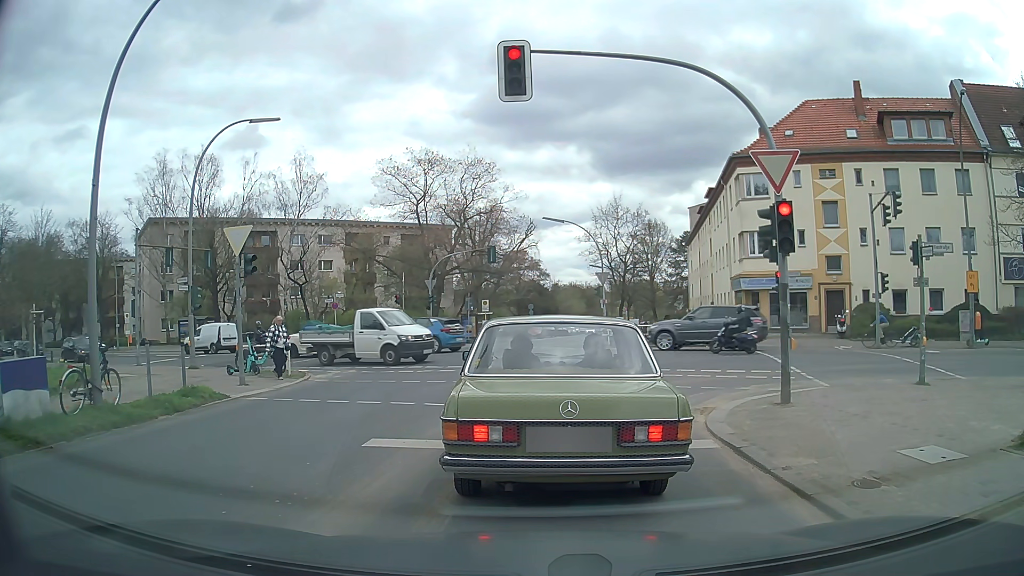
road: tertiary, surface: asphalt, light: Day
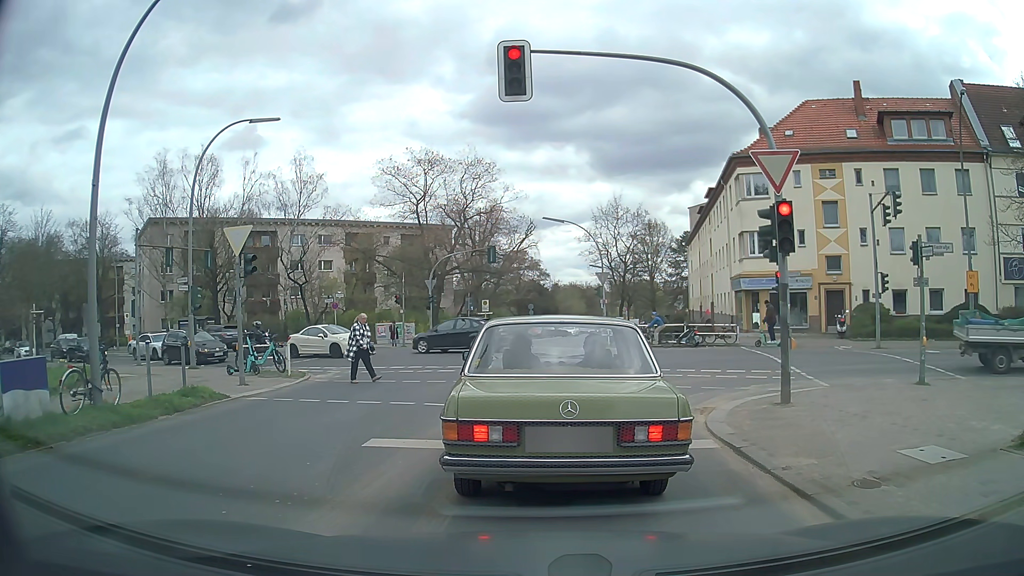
(0.0, 0.0) m; 0°
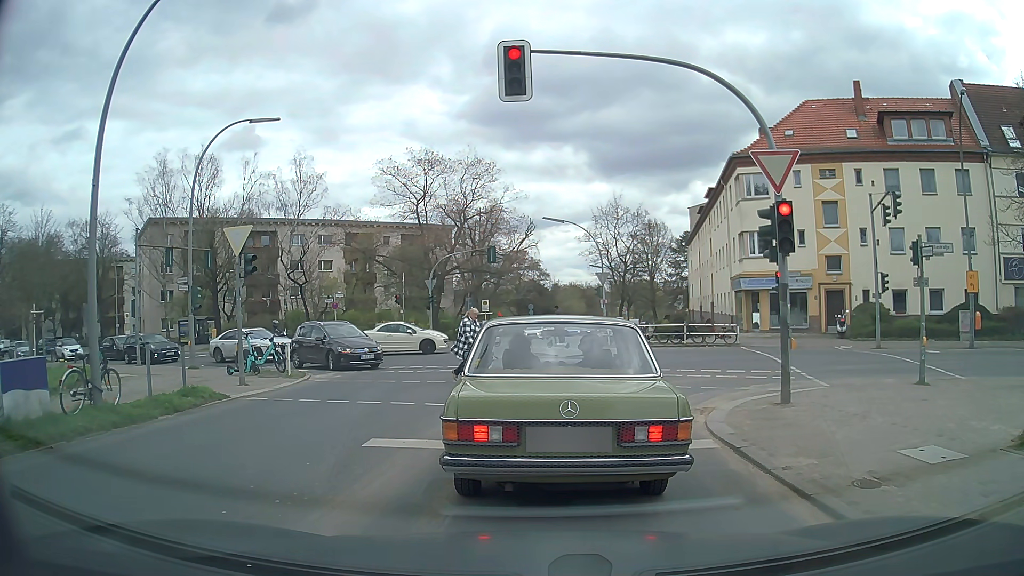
(0.0, 0.0) m; 0°
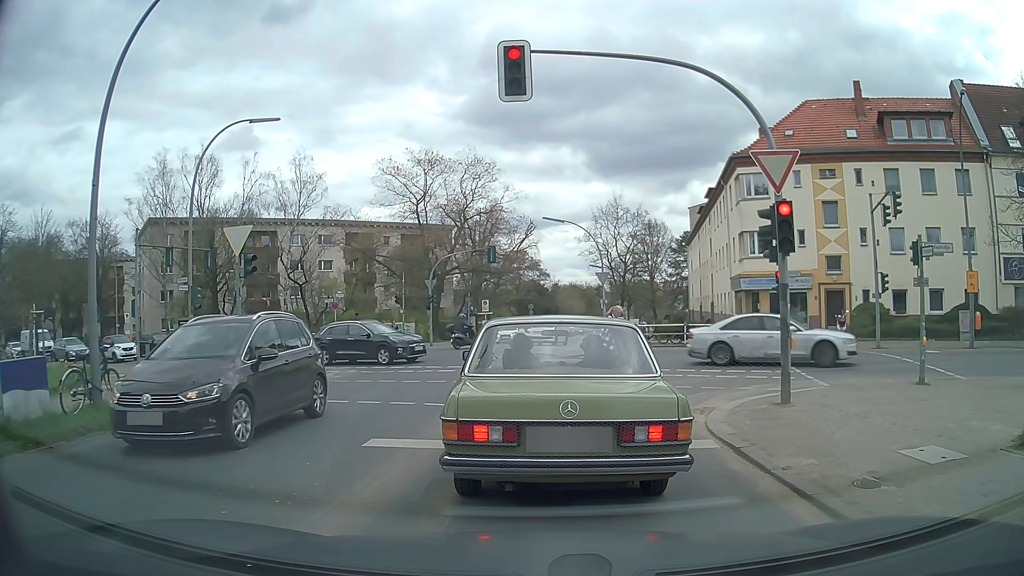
(0.0, 0.0) m; 0°
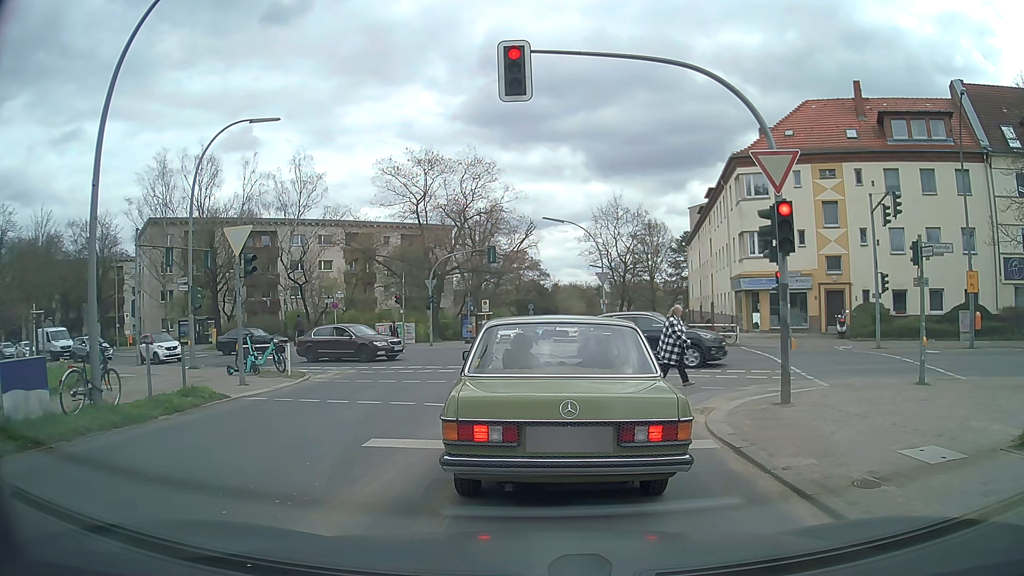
(0.0, 0.0) m; 0°
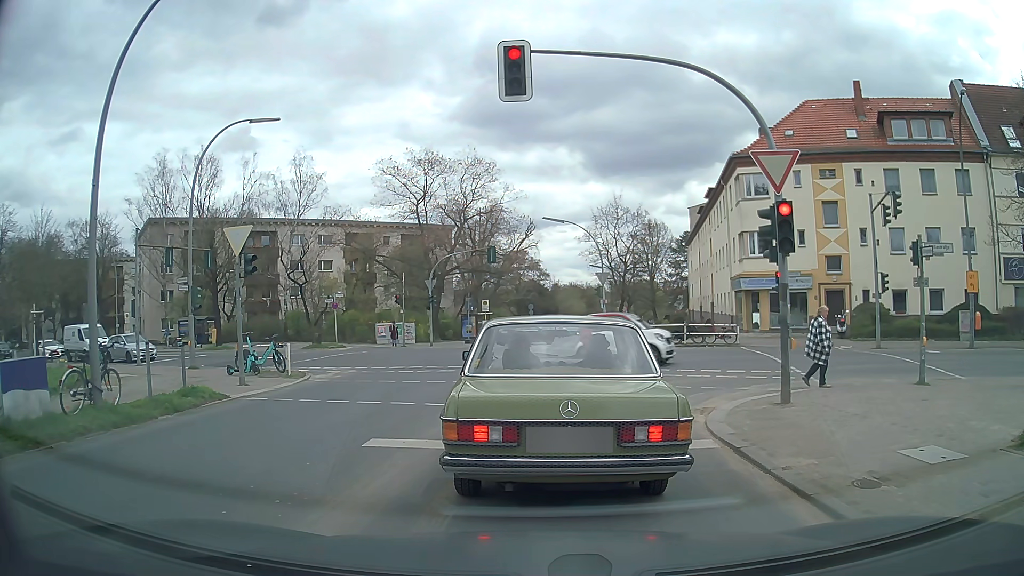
(0.0, 0.0) m; 0°
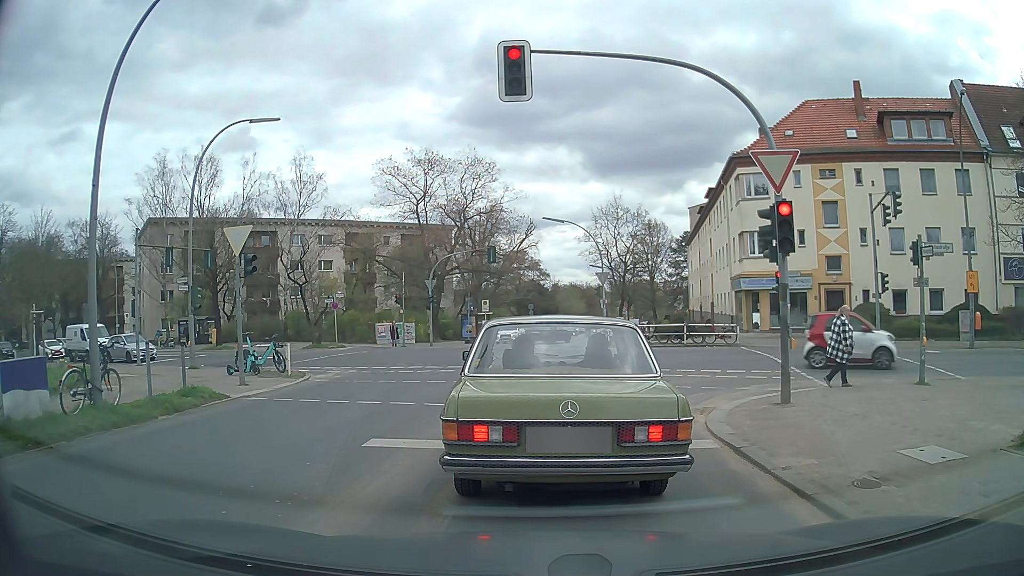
(0.0, 0.0) m; 0°
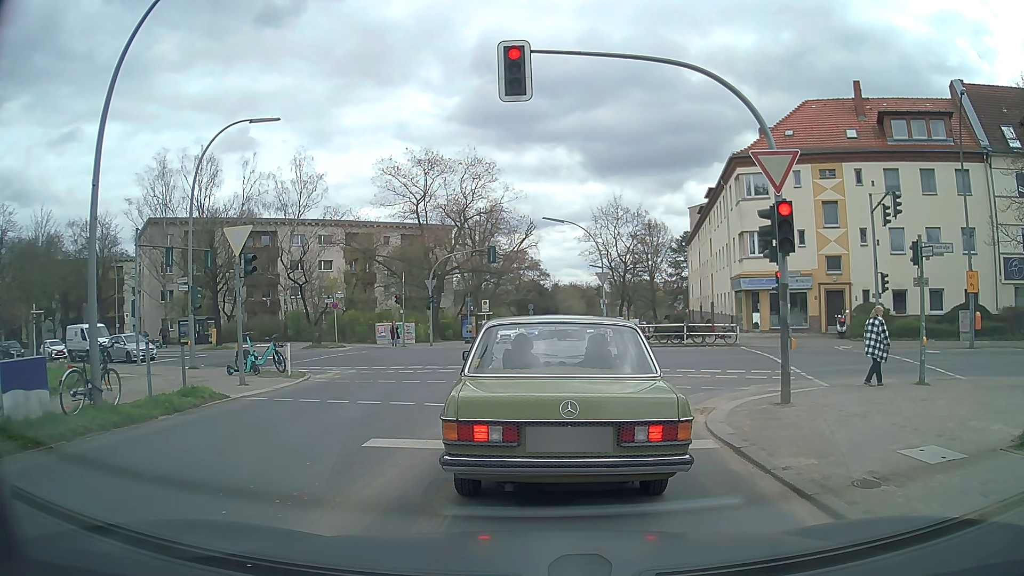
(0.0, 0.0) m; 0°
